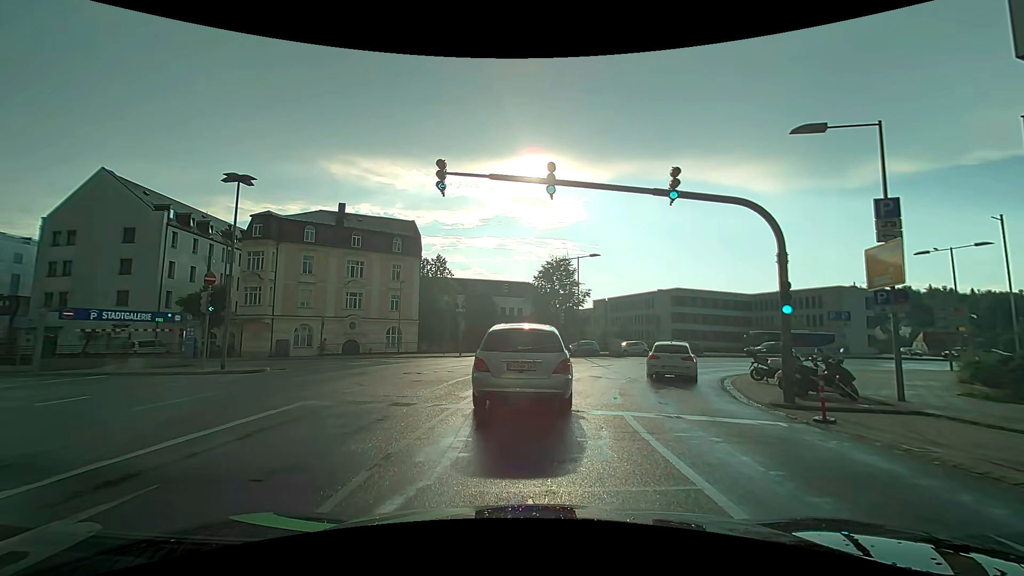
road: primary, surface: asphalt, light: Day
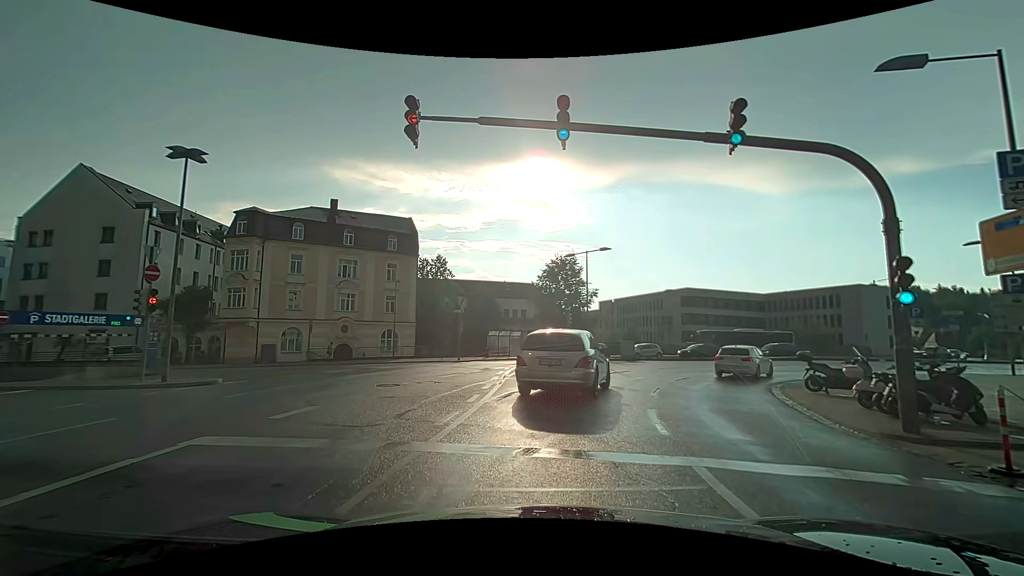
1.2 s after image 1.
(-0.2, +3.8) m; -3°
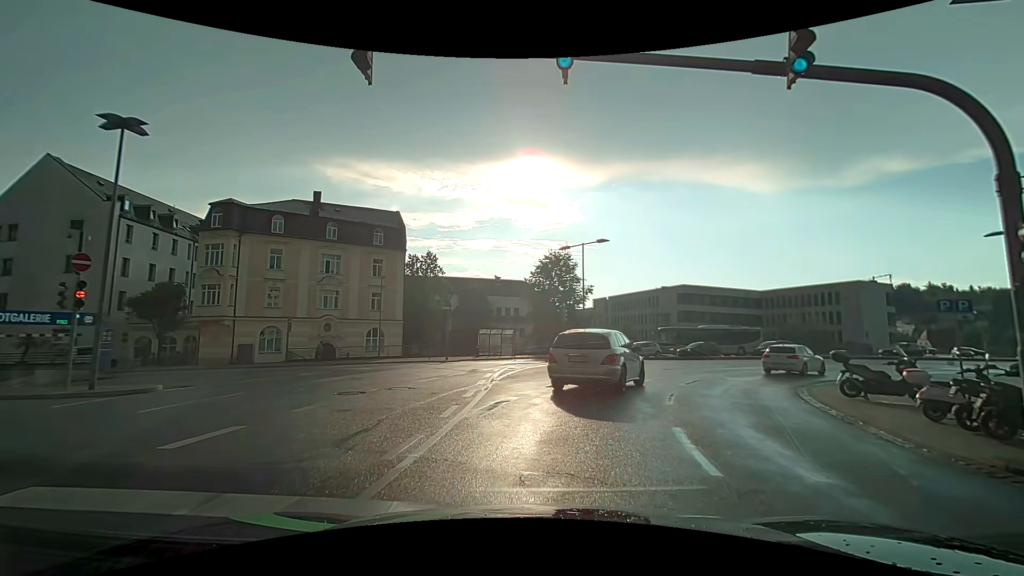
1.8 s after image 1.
(0.0, +2.5) m; +1°
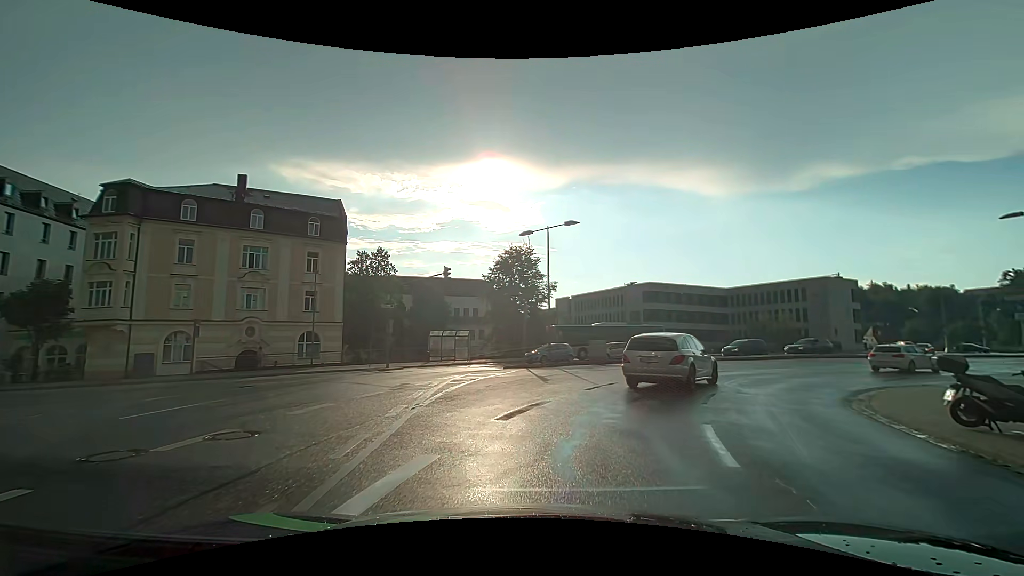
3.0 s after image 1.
(+0.2, +5.8) m; +5°
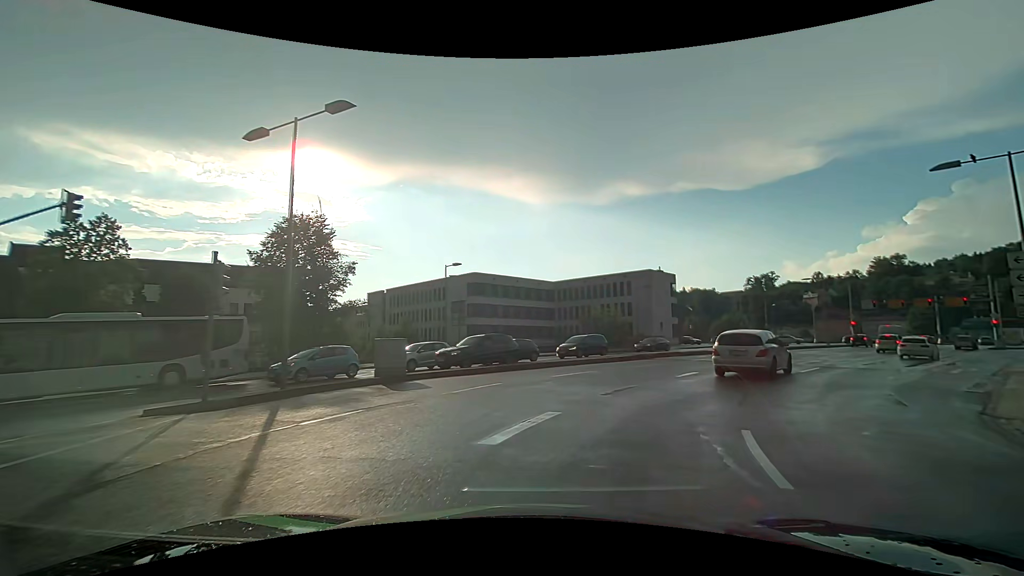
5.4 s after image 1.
(+2.0, +13.5) m; +20°
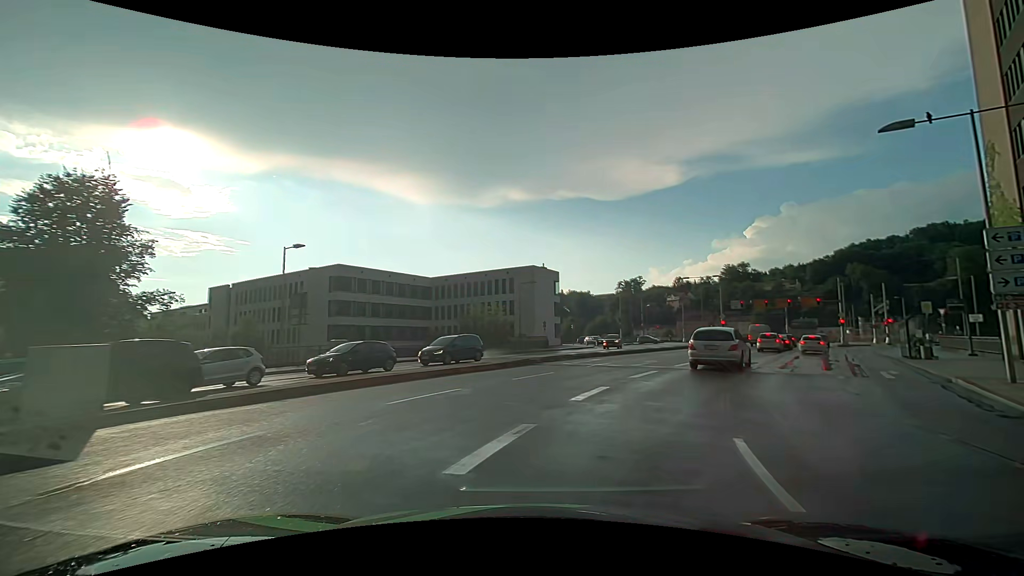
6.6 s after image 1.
(+0.7, +7.0) m; +13°
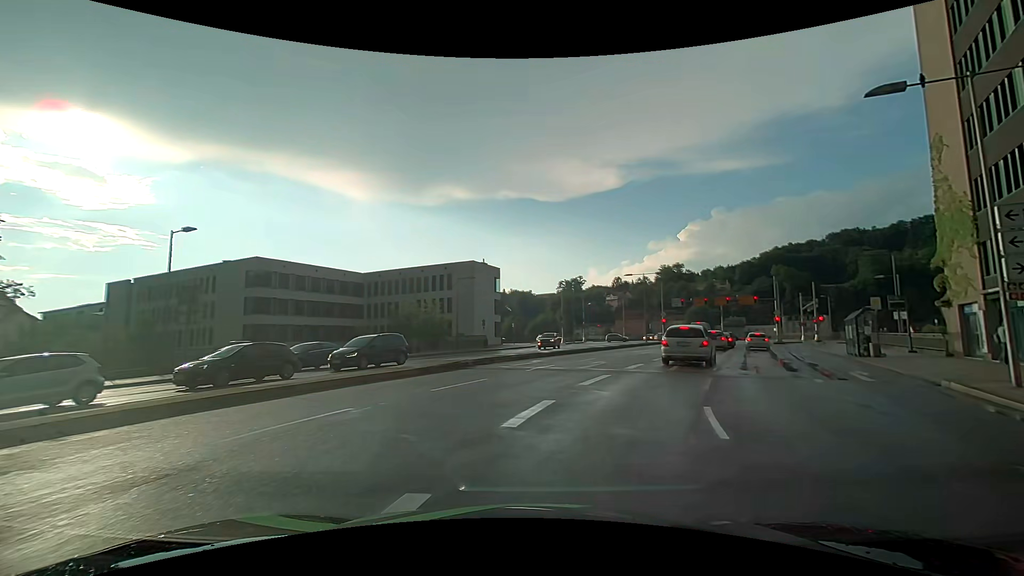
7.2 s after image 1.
(+0.2, +3.5) m; +7°
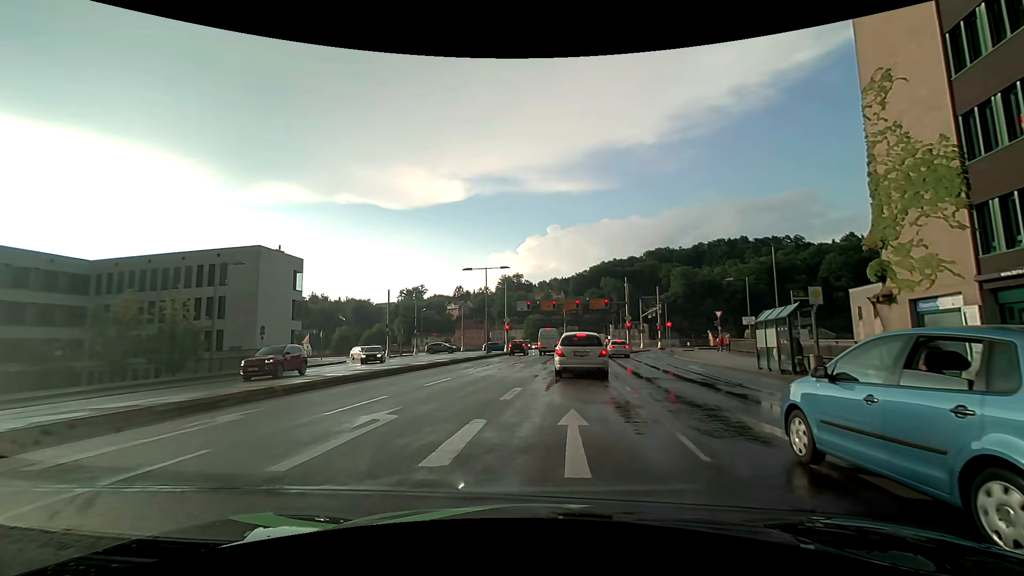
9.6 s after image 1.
(+2.2, +13.5) m; +18°
